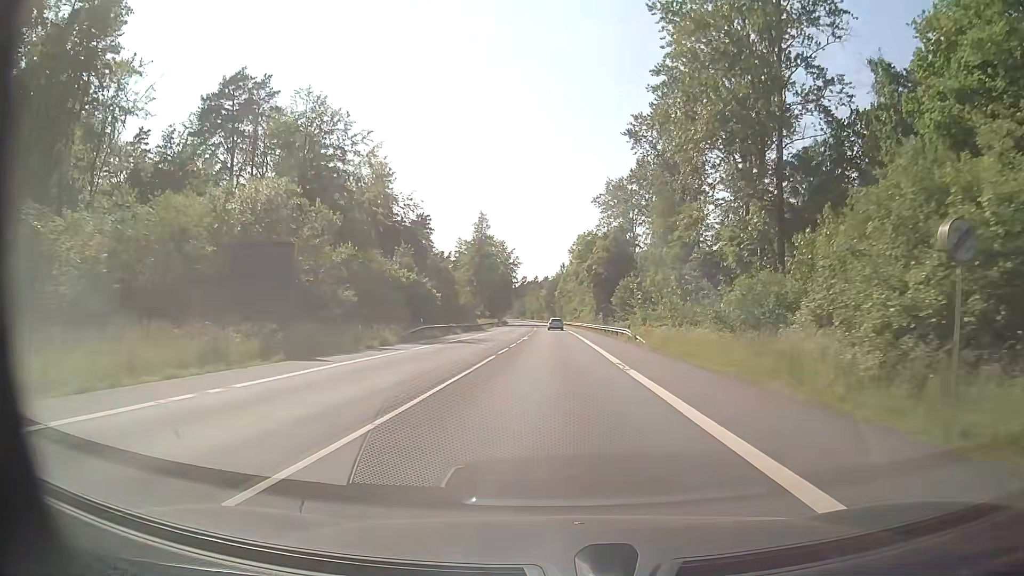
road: secondary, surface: asphalt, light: Day
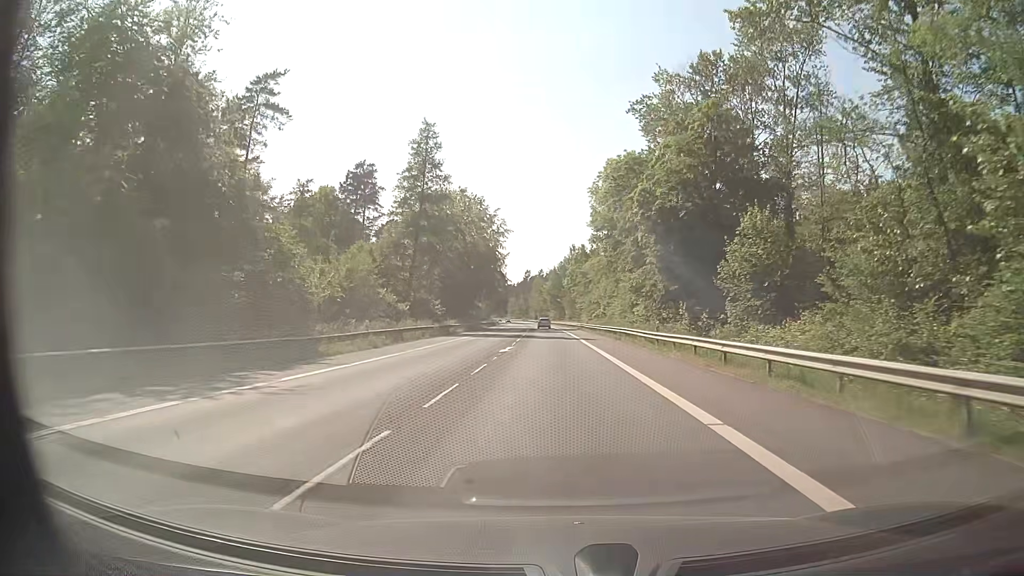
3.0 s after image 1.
(0.0, +57.5) m; -1°
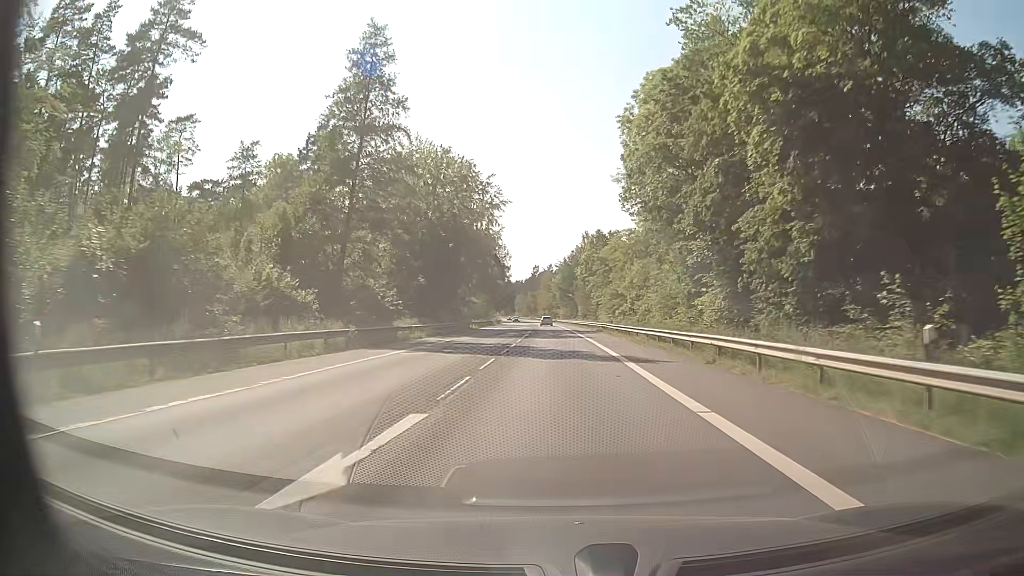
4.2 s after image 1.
(-0.1, +23.0) m; -1°
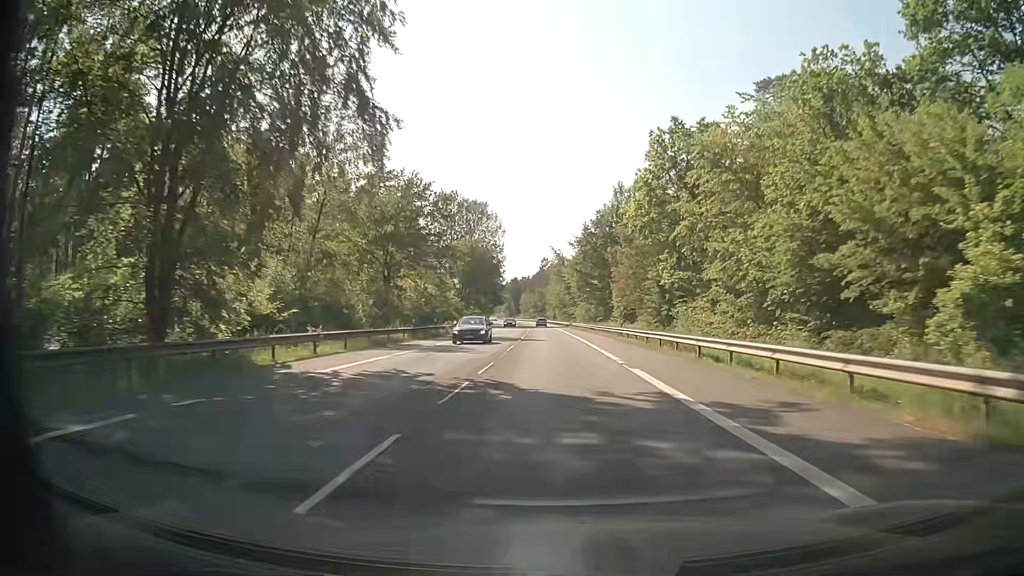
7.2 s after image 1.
(-0.6, +57.5) m; -2°
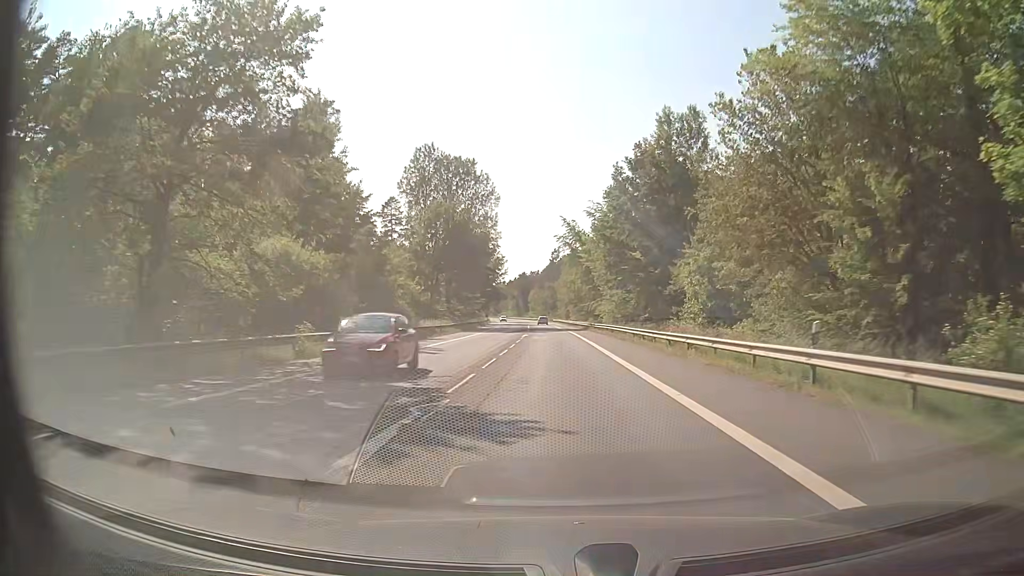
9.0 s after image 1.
(+0.2, +34.5) m; 0°
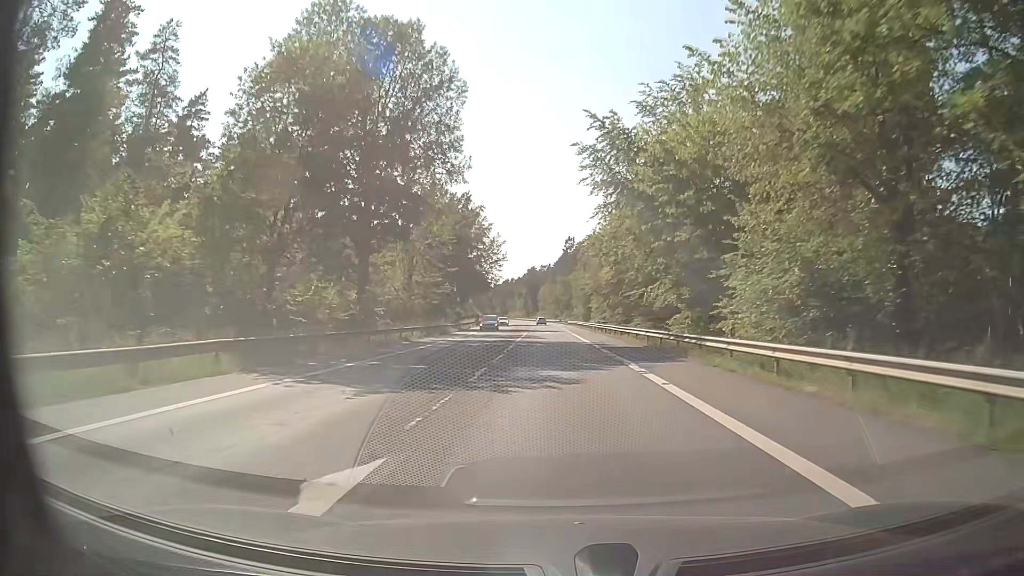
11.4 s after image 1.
(-0.5, +46.0) m; -1°
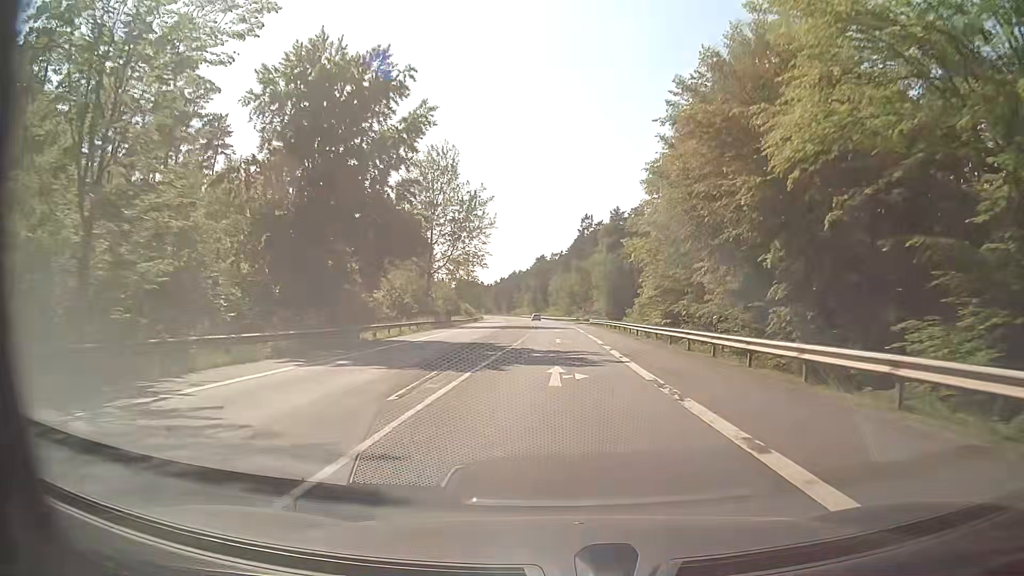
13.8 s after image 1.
(-0.6, +45.9) m; -1°
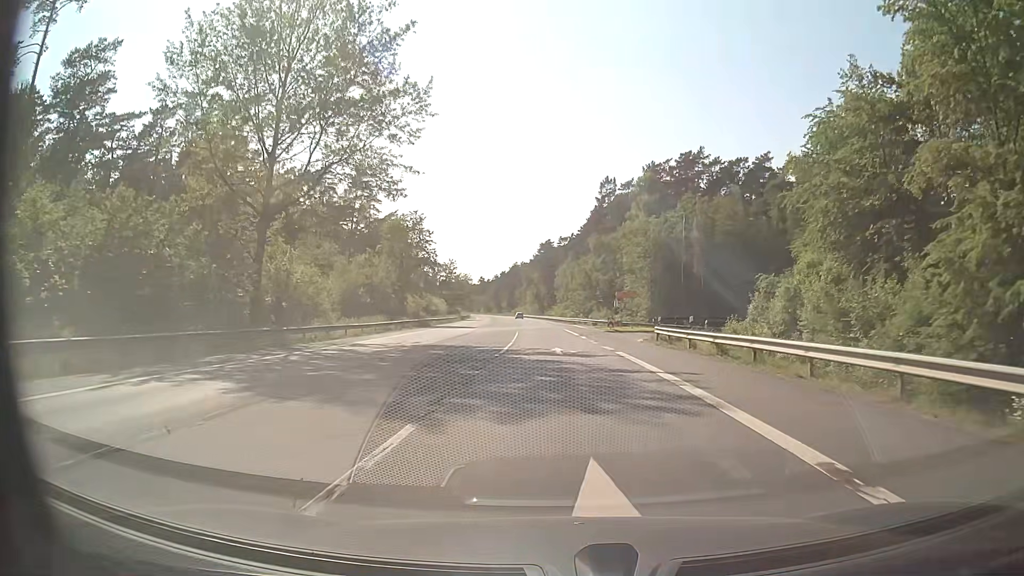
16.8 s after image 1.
(-0.6, +51.1) m; -1°
(0, +10) (0, +20) (+1, +30) (+3, +40) (+7, +49) (+13, +57) (+22, +62) (+31, +64) (+41, +66) (+51, +68) m
